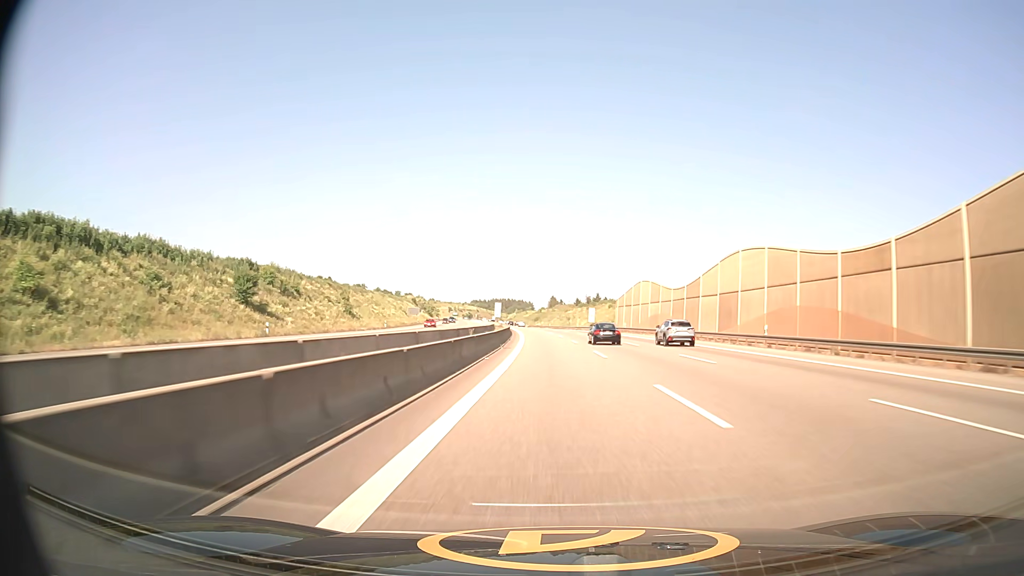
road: motorway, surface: asphalt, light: Day
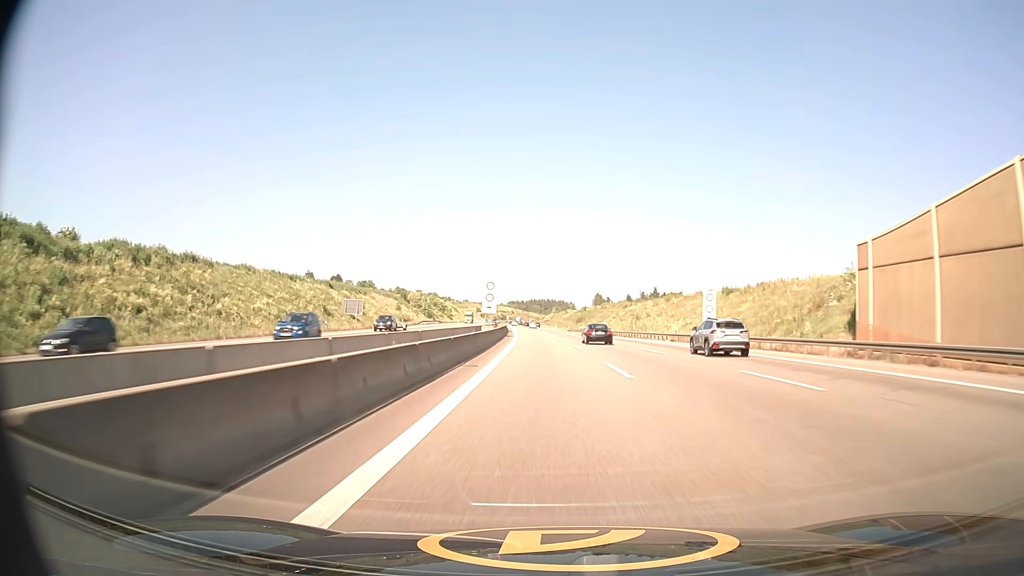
(-2.1, +81.5) m; -3°
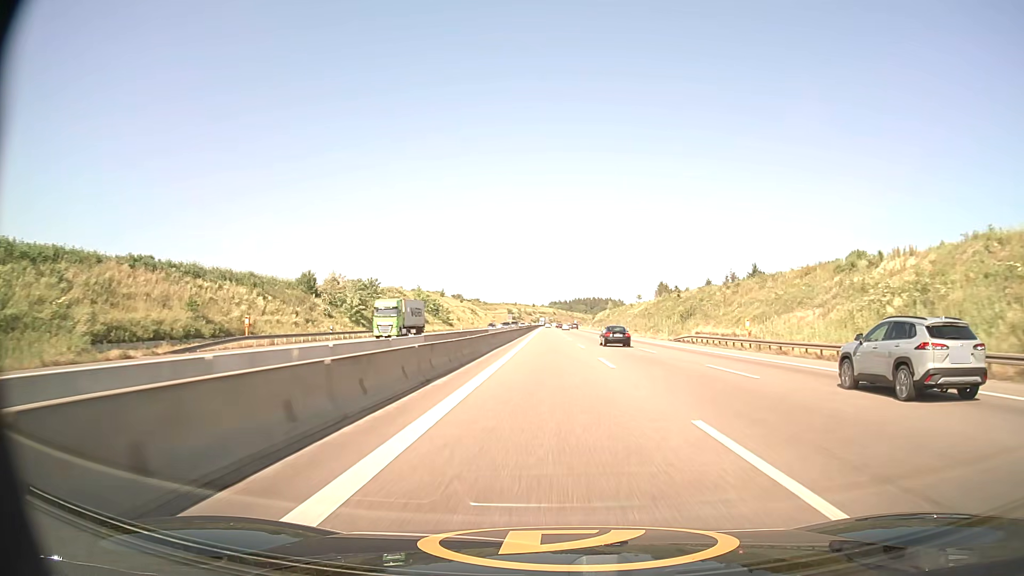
(-3.9, +102.3) m; -4°
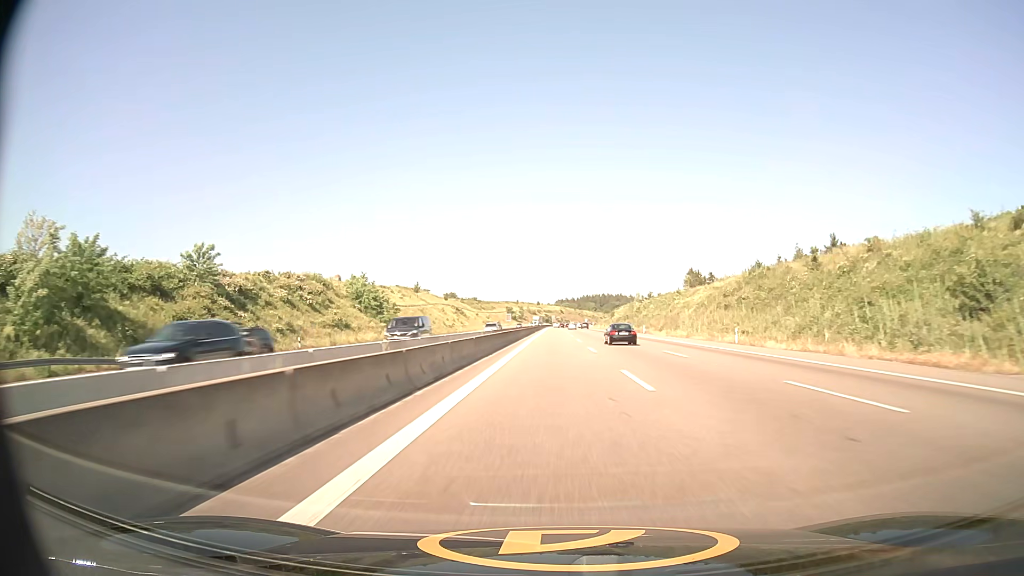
(-0.3, +61.5) m; -1°
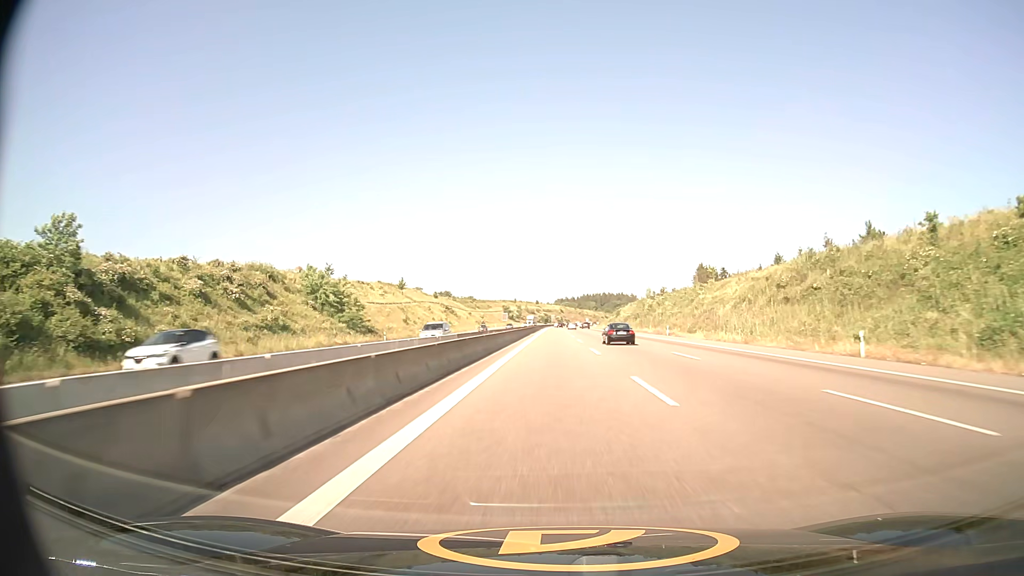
(0.0, +20.4) m; 0°
(0, +10) (0, +20) (0, +30) (0, +40) (0, +50) (0, +60) (0, +70) (0, +80) (0, +90) (0, +100) m
